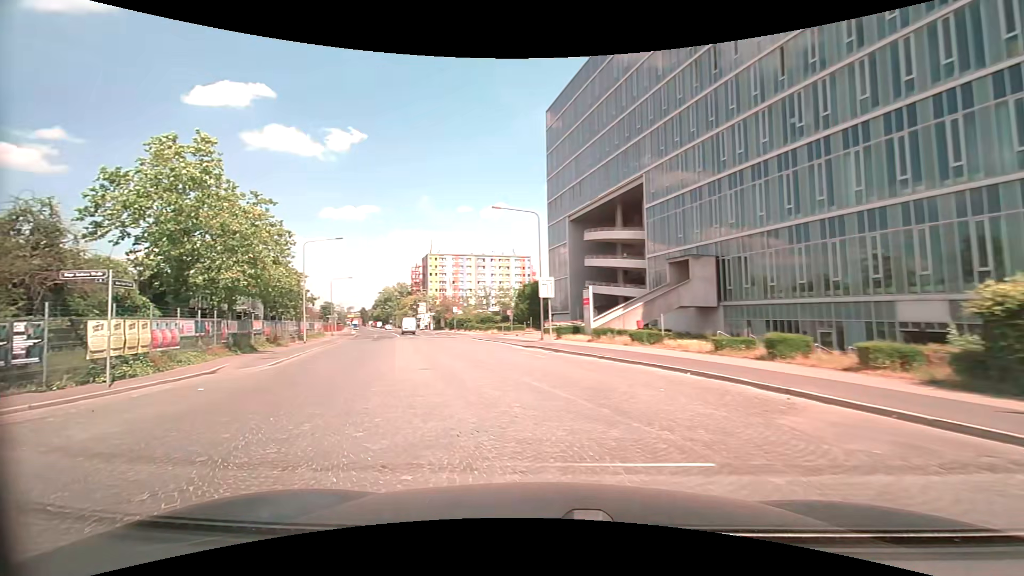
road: secondary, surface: sett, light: Day
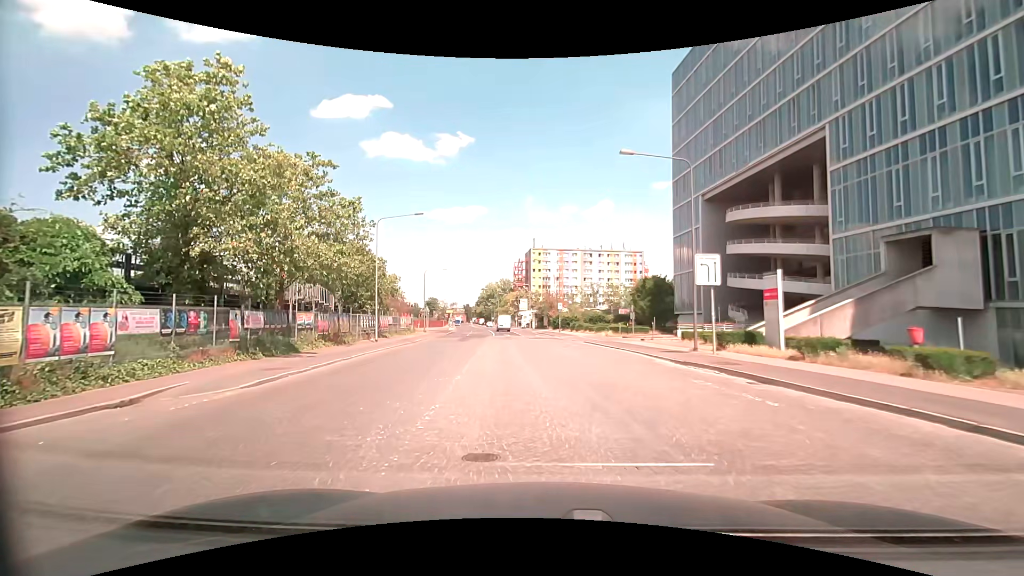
(-1.6, +11.3) m; -11°
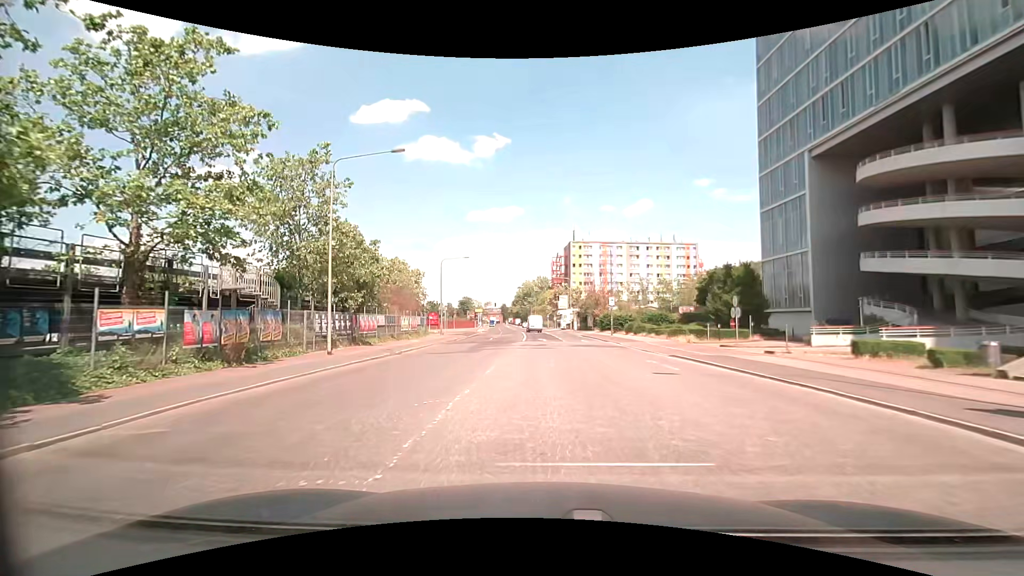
(-0.8, +15.0) m; -5°
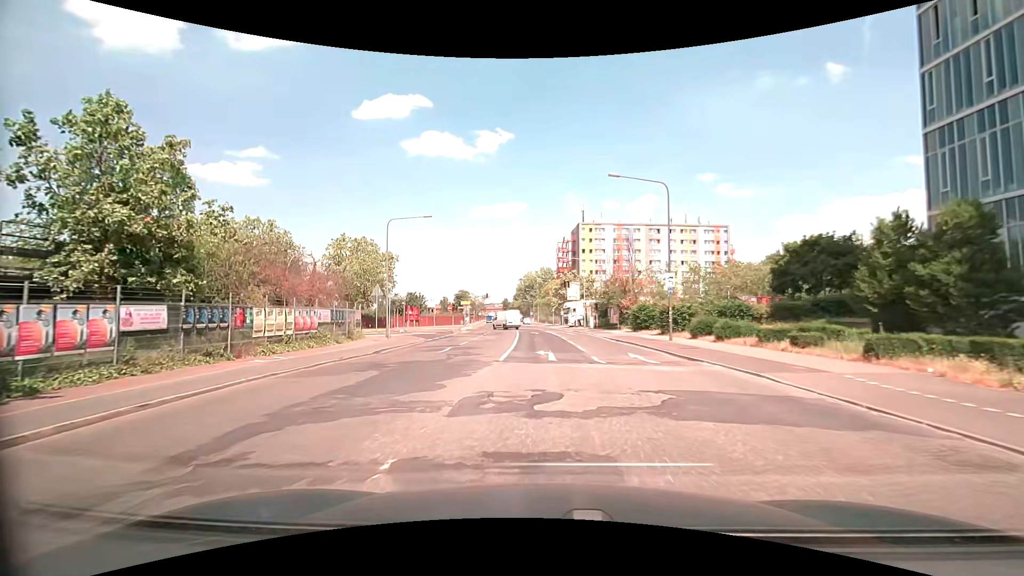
(+0.1, +22.6) m; +1°
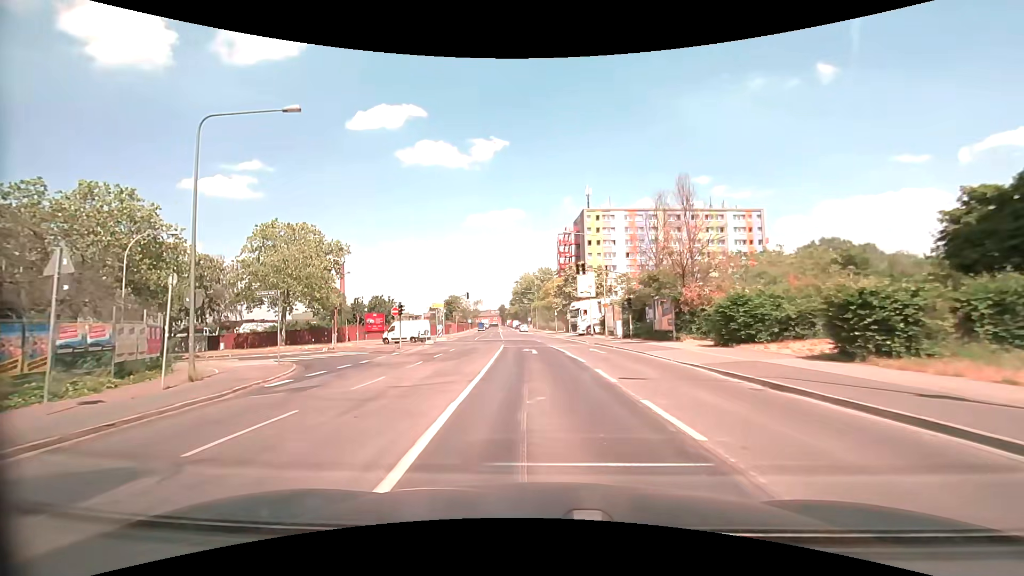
(-0.3, +21.9) m; 0°
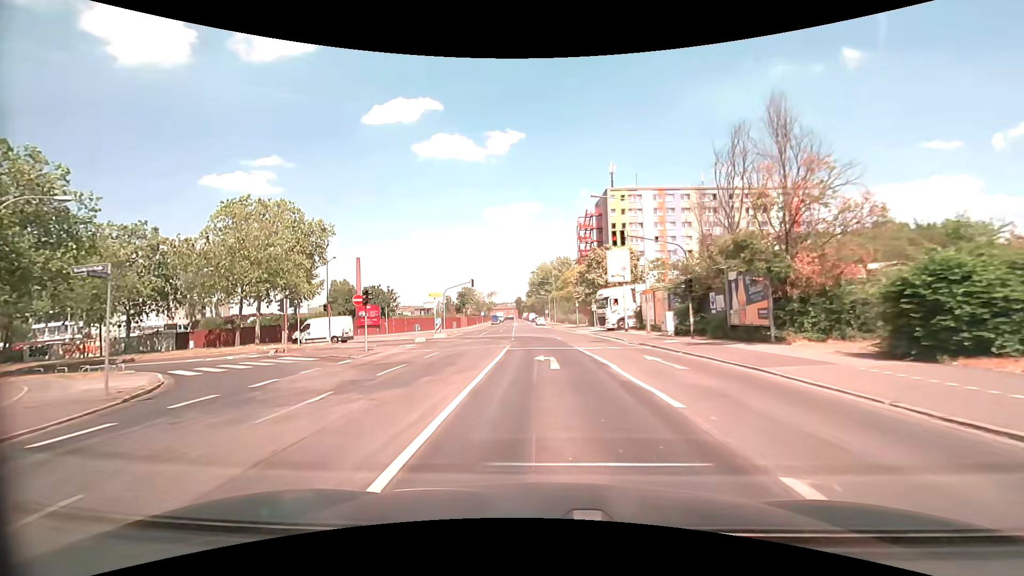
(-0.2, +10.6) m; -2°
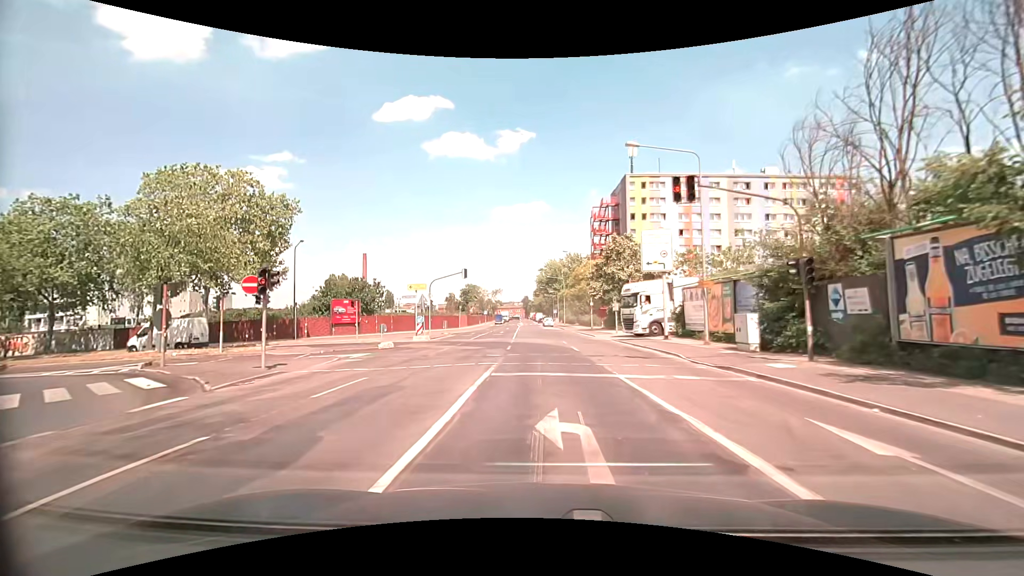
(0.0, +10.4) m; -1°
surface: asphalt
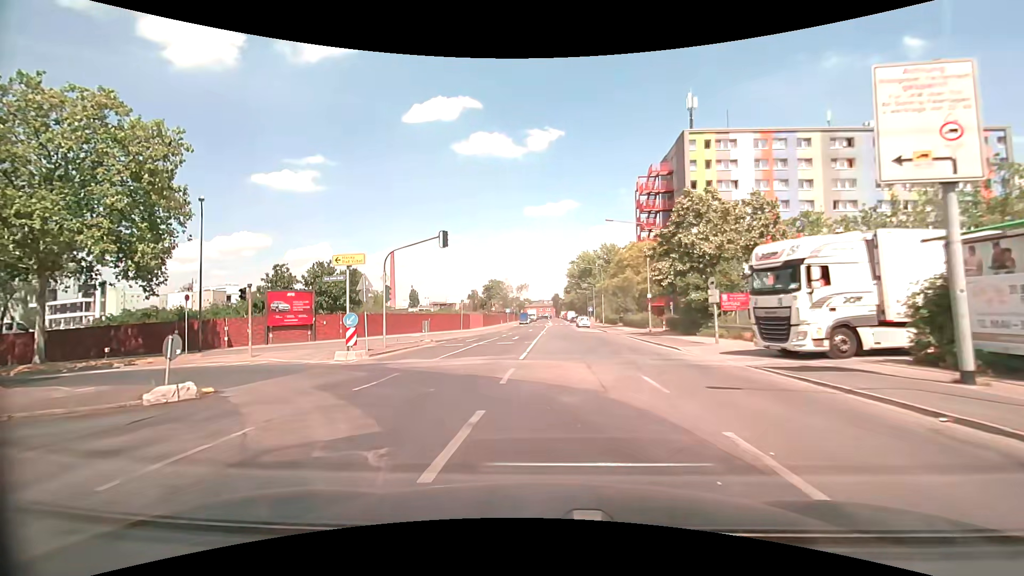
(-0.1, +18.5) m; -3°
(-2, +10) (-9, +17) (-18, +19) (-28, +19) (-38, +20) (-48, +21) (-58, +21) (-68, +22) (-78, +23) (-88, +24) m
